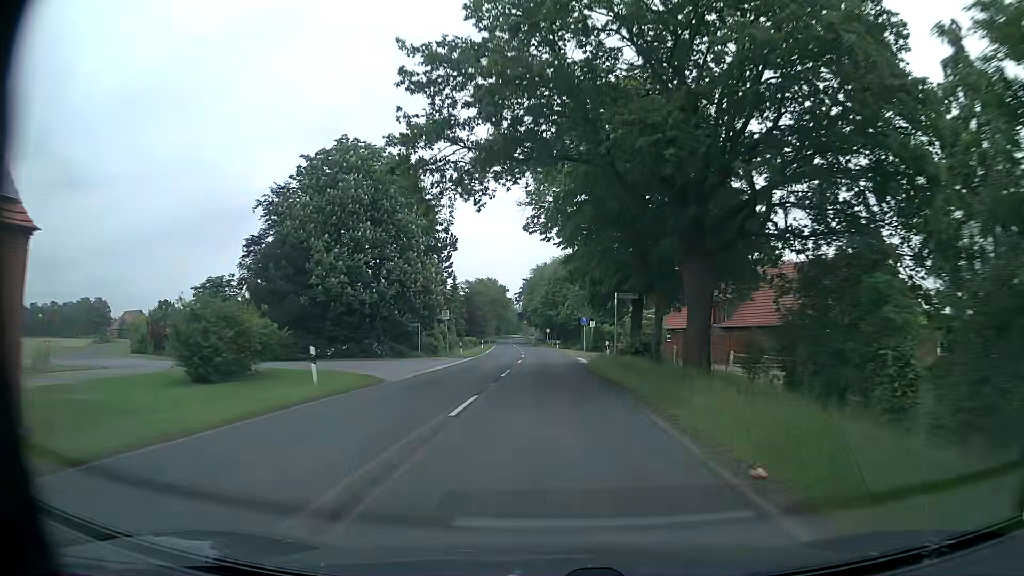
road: secondary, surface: asphalt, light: Day
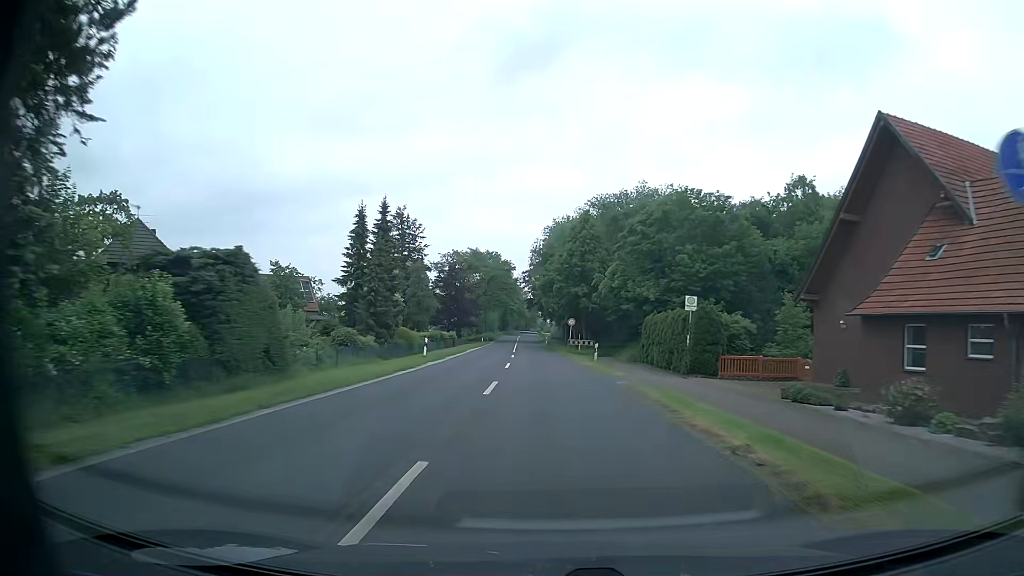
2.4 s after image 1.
(-0.4, +44.5) m; -2°
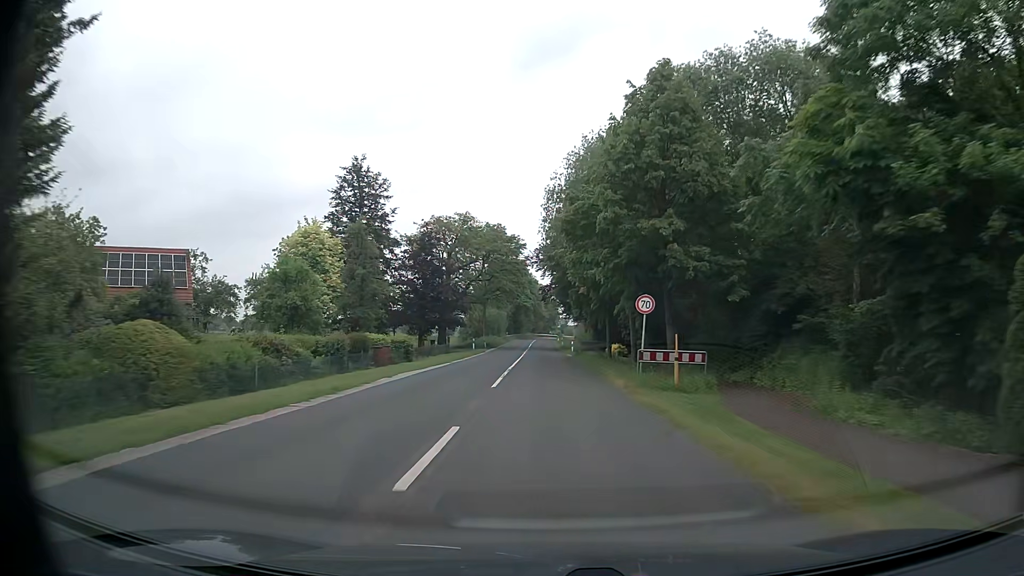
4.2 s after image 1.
(-0.4, +33.3) m; -2°
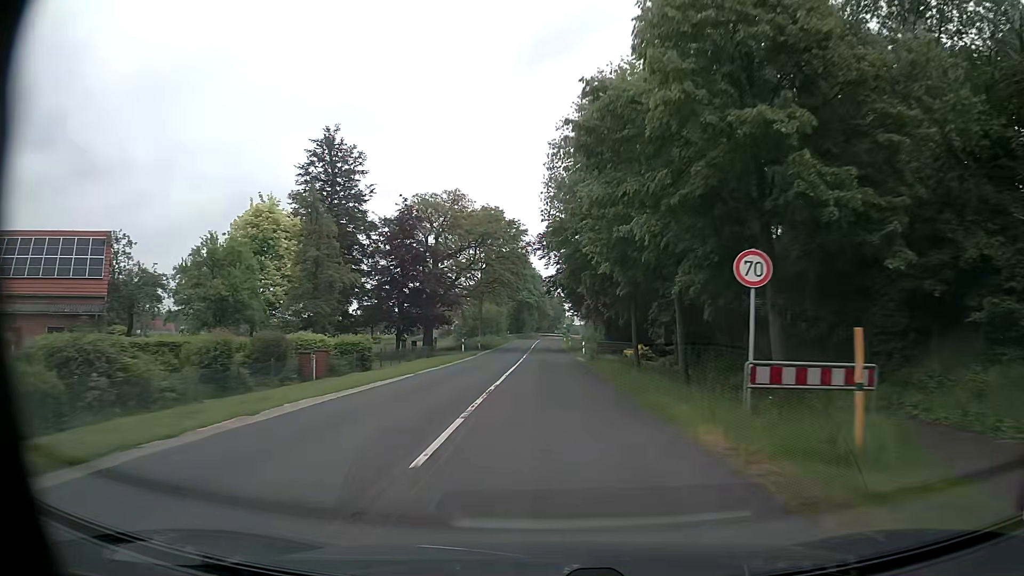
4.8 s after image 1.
(0.0, +11.2) m; 0°
(0, +10) (0, +20) (0, +30) (0, +40) (0, +50) (0, +60) (0, +70) (0, +80) (0, +90) (0, +100) m
